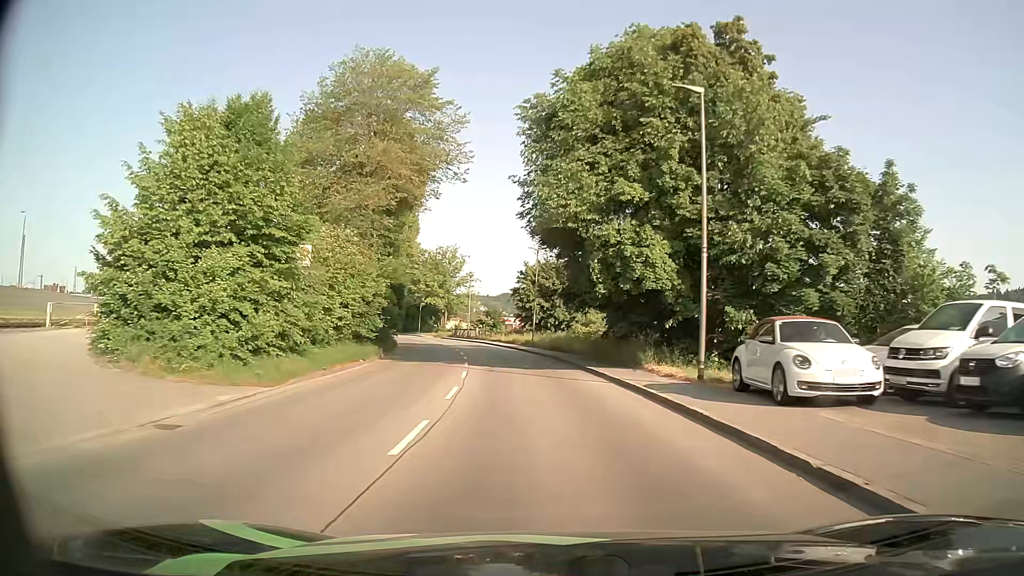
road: tertiary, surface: asphalt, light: Day
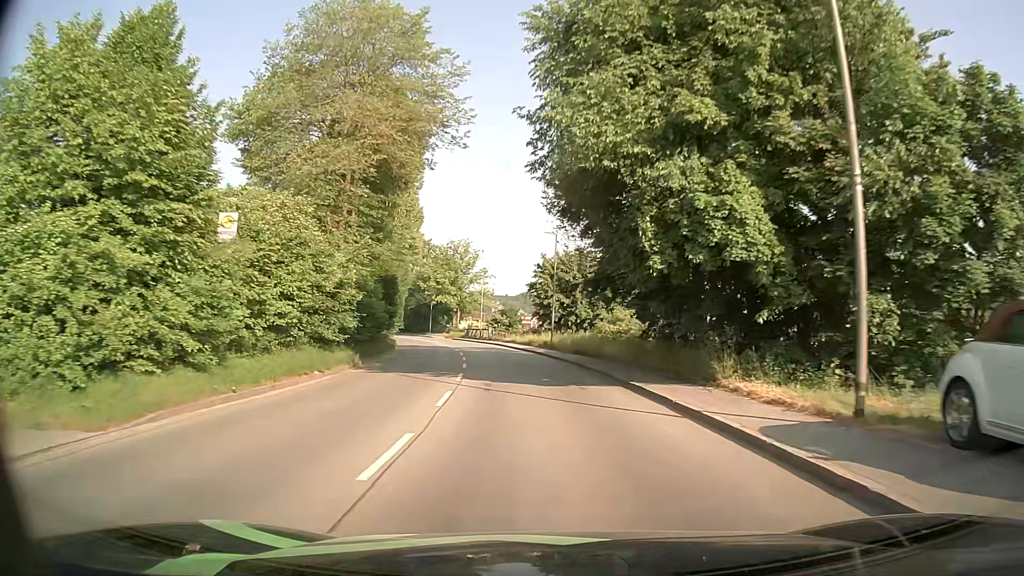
(-0.1, +7.4) m; -2°
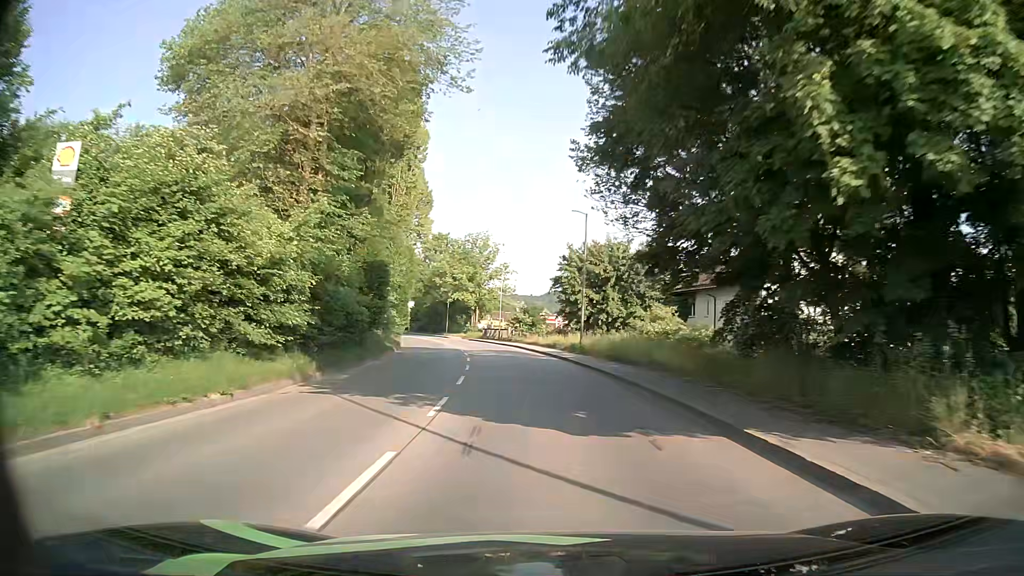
(-0.1, +7.6) m; -2°
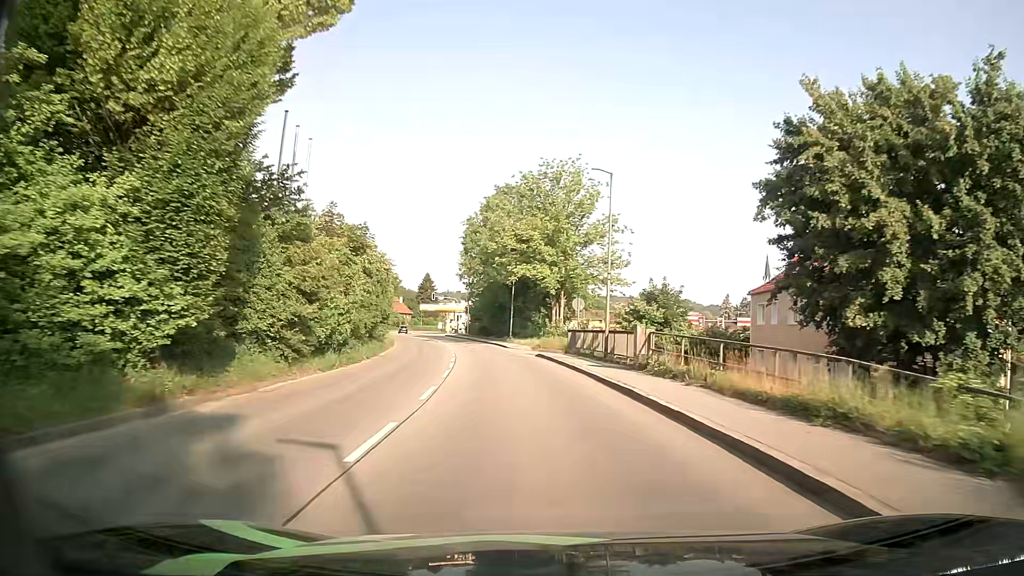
(-3.1, +40.0) m; -9°
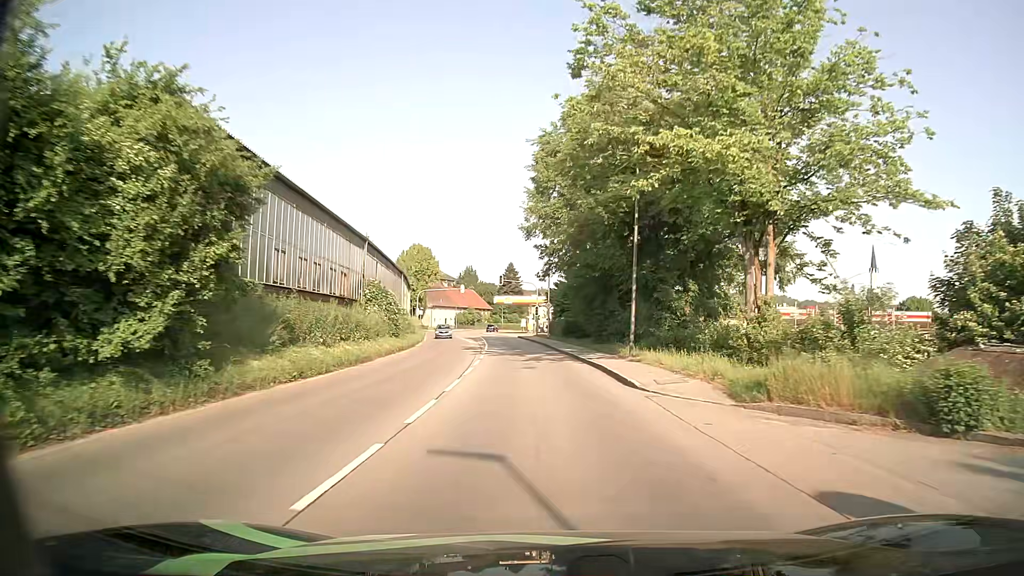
(-2.3, +32.0) m; -8°
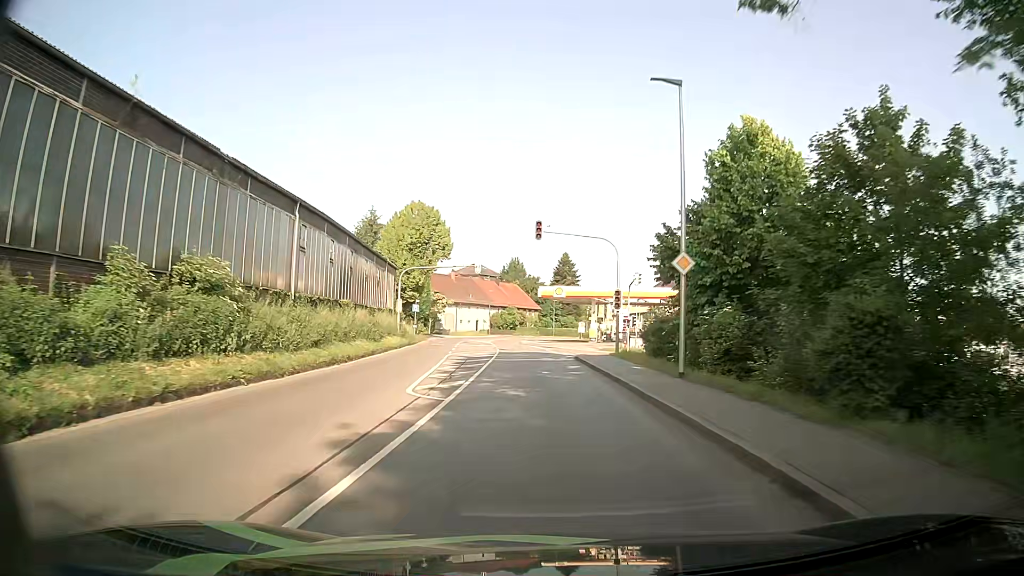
(-1.9, +38.6) m; -5°
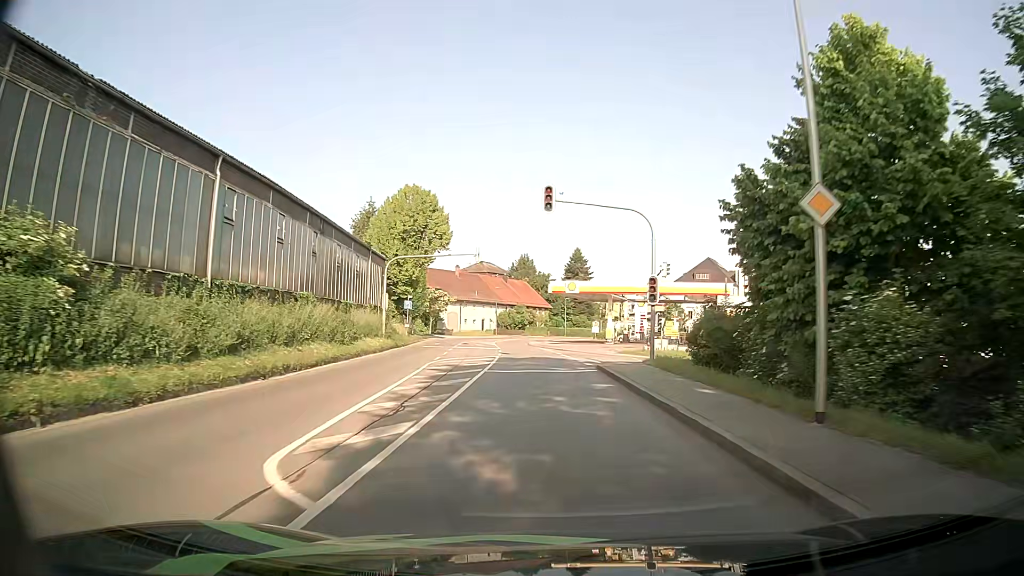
(0.0, +7.8) m; -1°
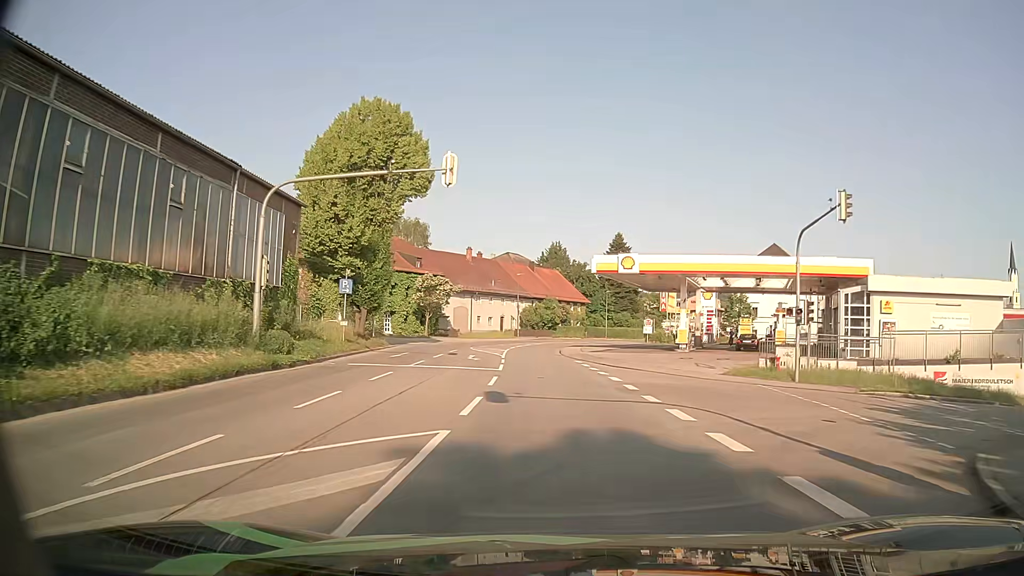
(-0.6, +23.6) m; -2°
(0, +10) (0, +20) (-1, +30) (-1, +40) (-1, +50) (0, +60) (+2, +70) (+6, +79) (+10, +88) (+15, +97) m
